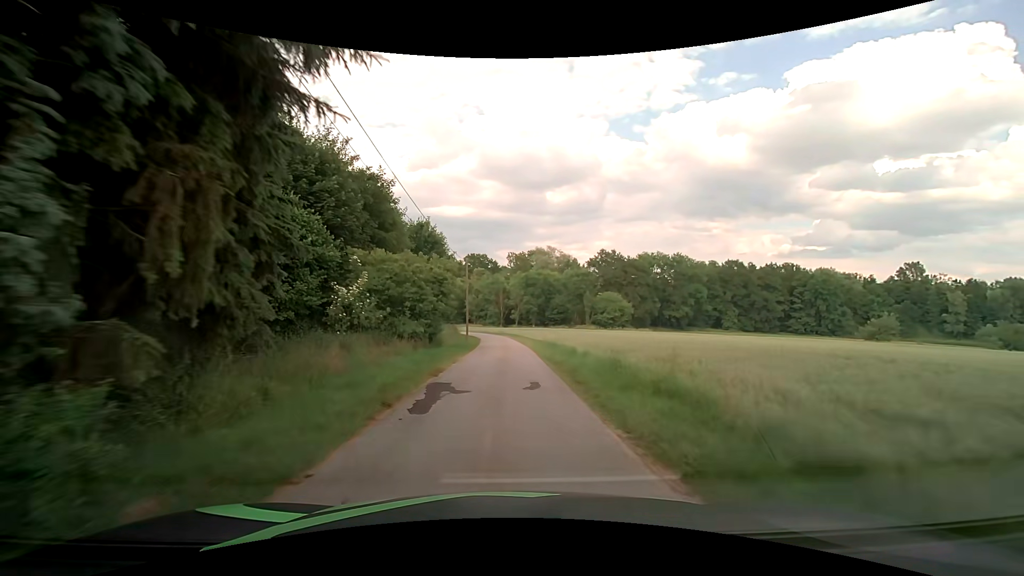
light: Day
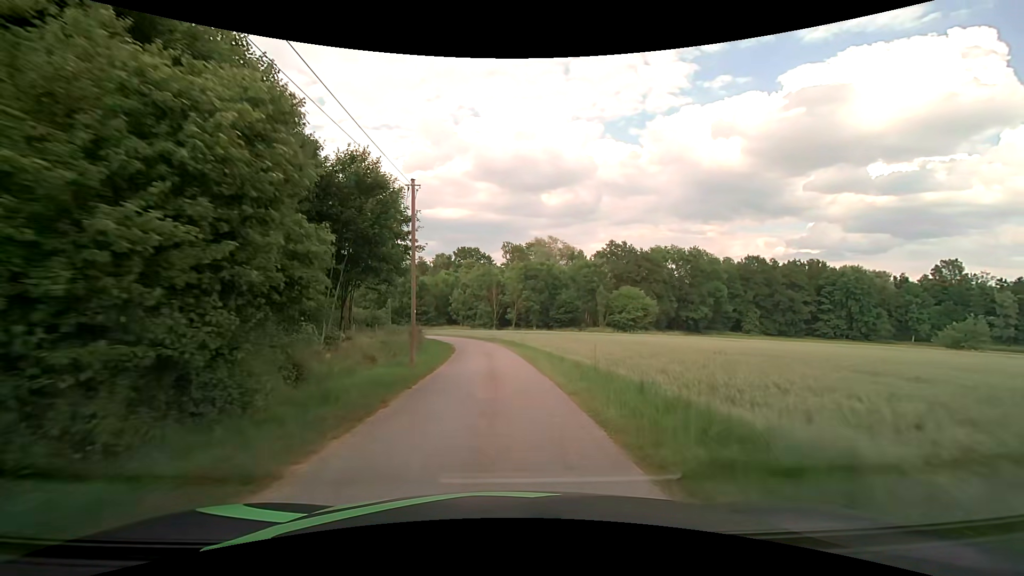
(-0.1, +20.4) m; 0°
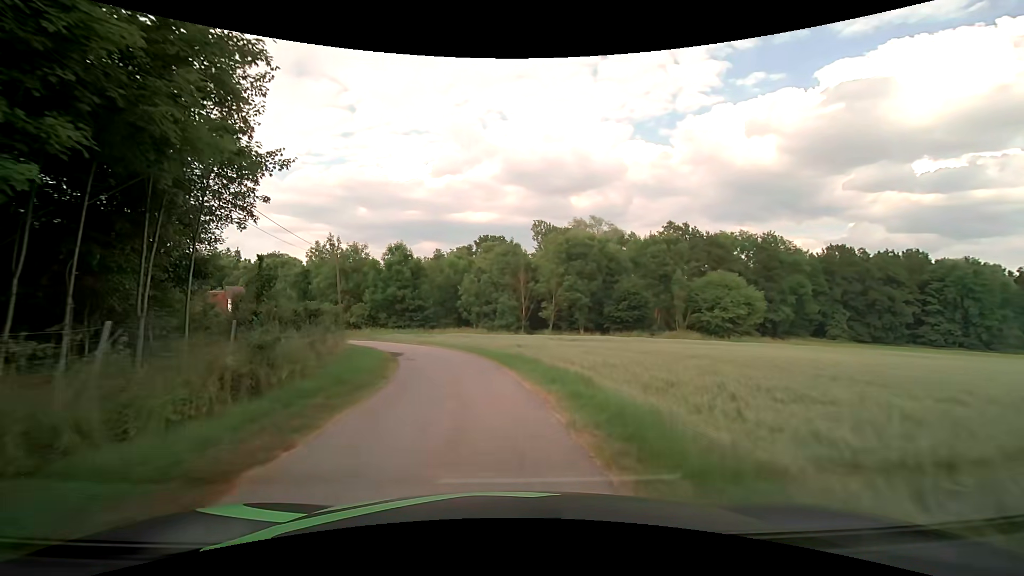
(-0.3, +26.0) m; -3°
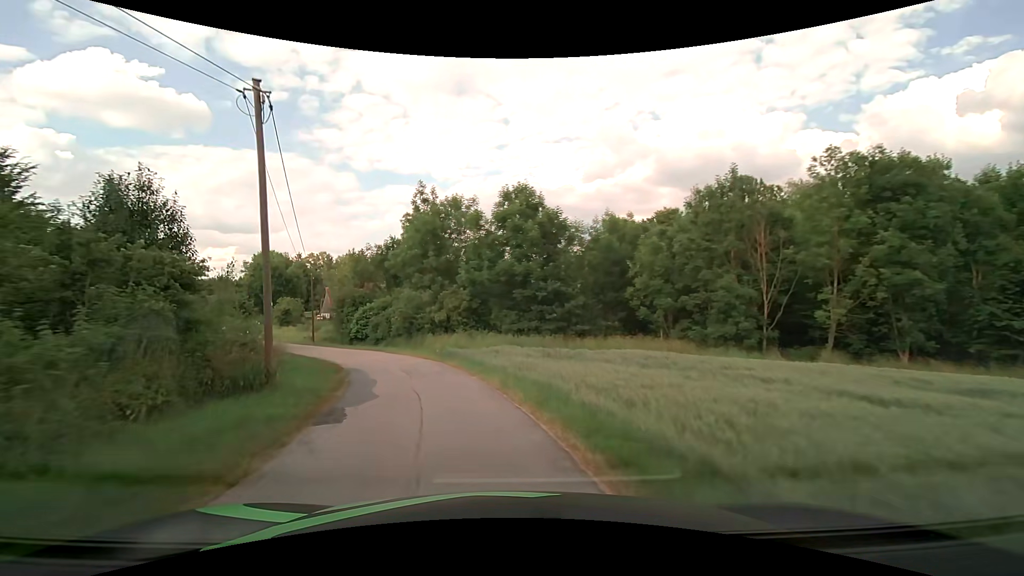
(-3.1, +26.0) m; -17°
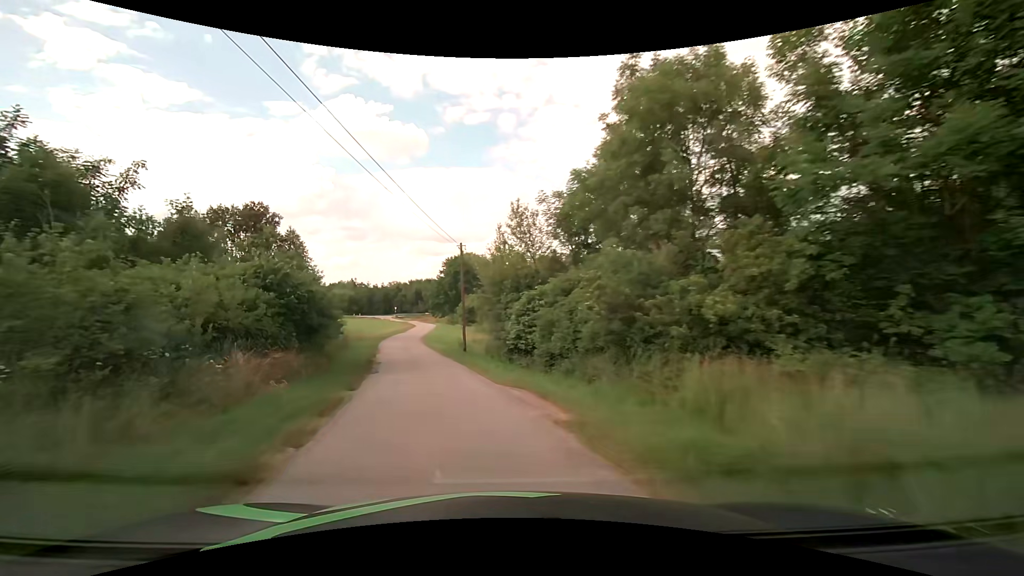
(-3.6, +19.2) m; -22°
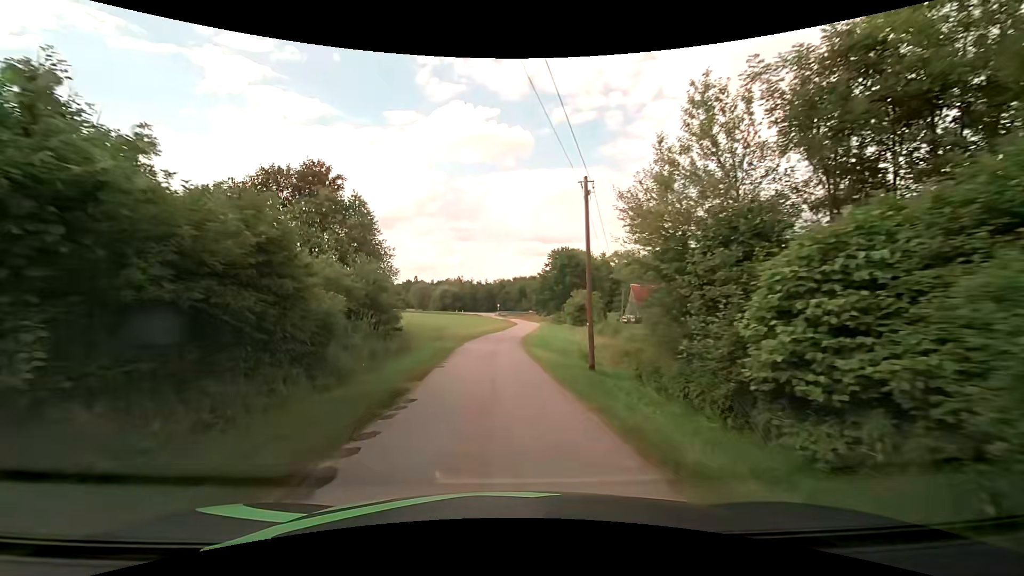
(-1.5, +12.8) m; -12°
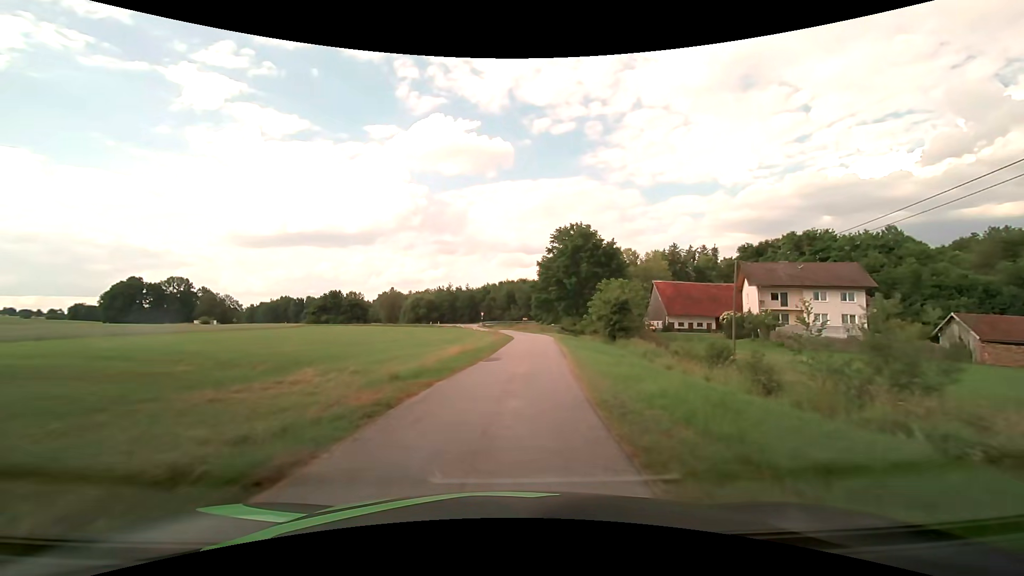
(-0.7, +32.2) m; 0°
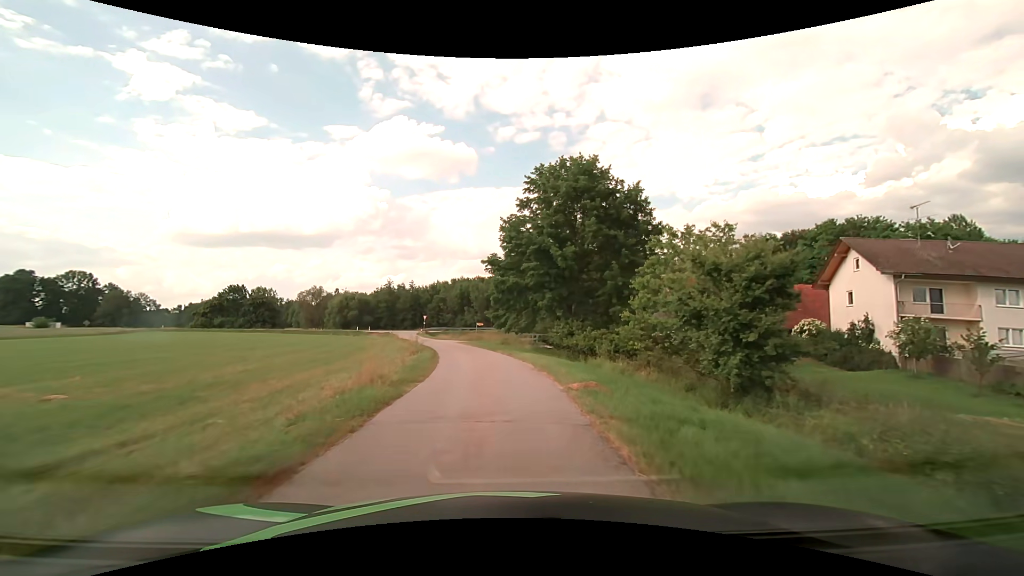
(+2.2, +31.4) m; +6°
(0, +10) (-1, +20) (-2, +30) (-3, +40) (-6, +50) (-8, +59) (-11, +69) (-14, +78) (-17, +88) (-20, +98) m
